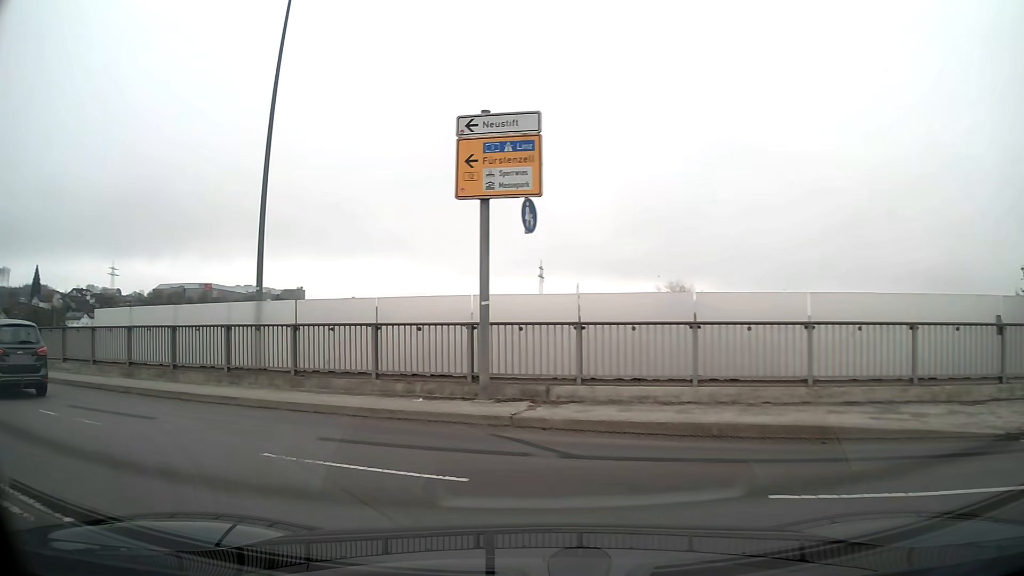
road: primary_link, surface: asphalt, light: Day
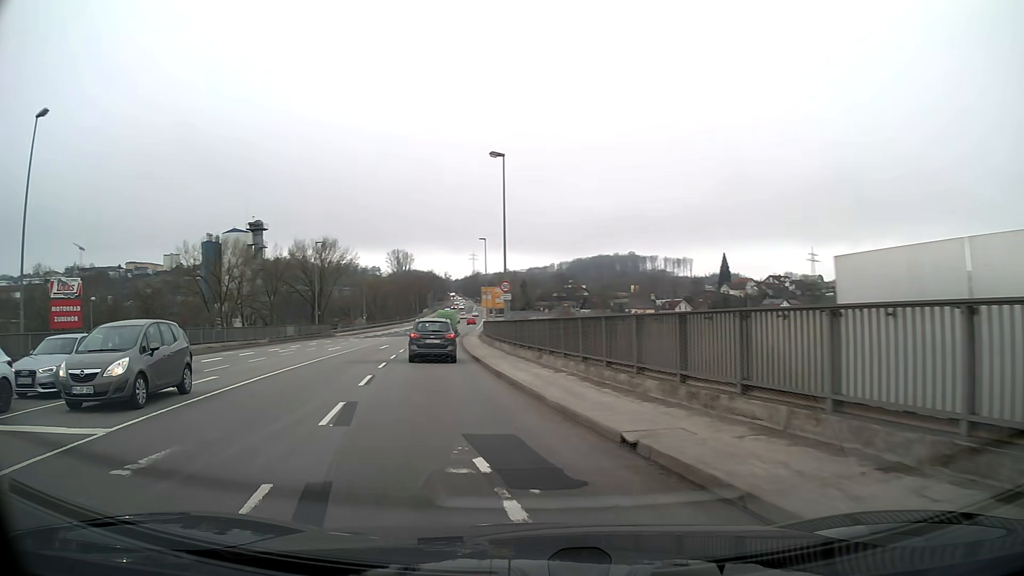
(-7.1, +11.1) m; -56°
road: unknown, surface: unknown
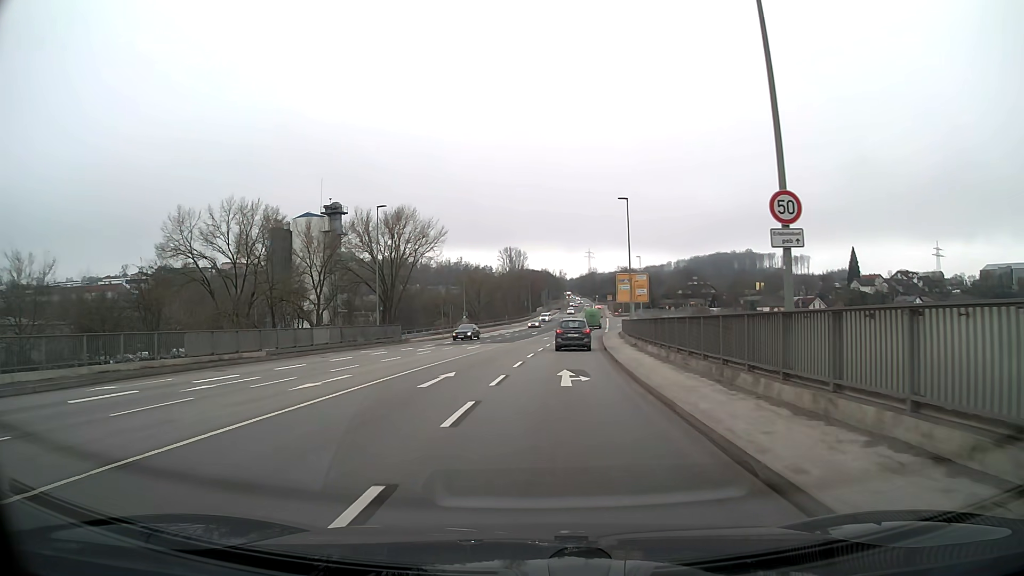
(-3.2, +24.3) m; -8°
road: primary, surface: asphalt
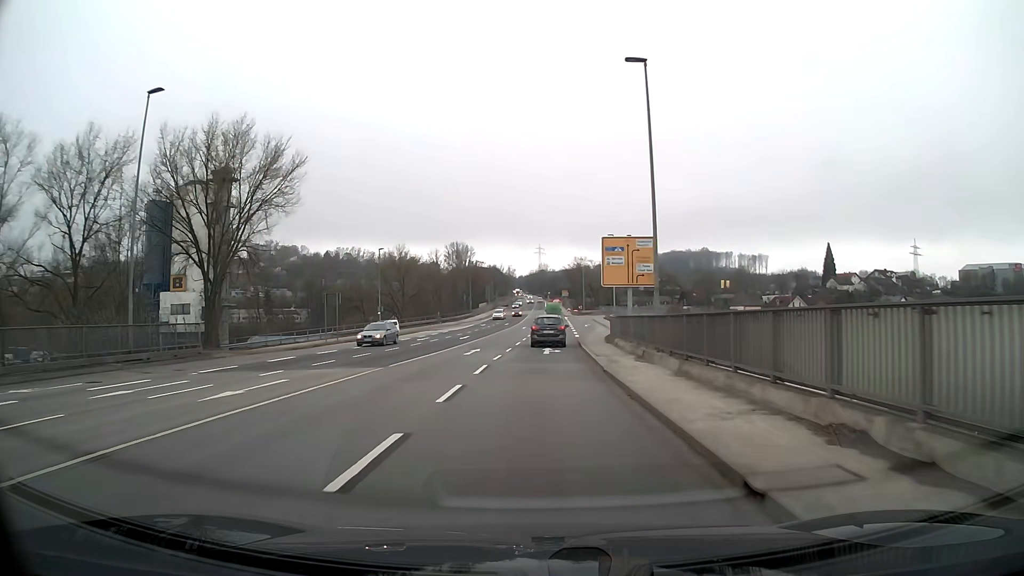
(+1.2, +27.8) m; +4°
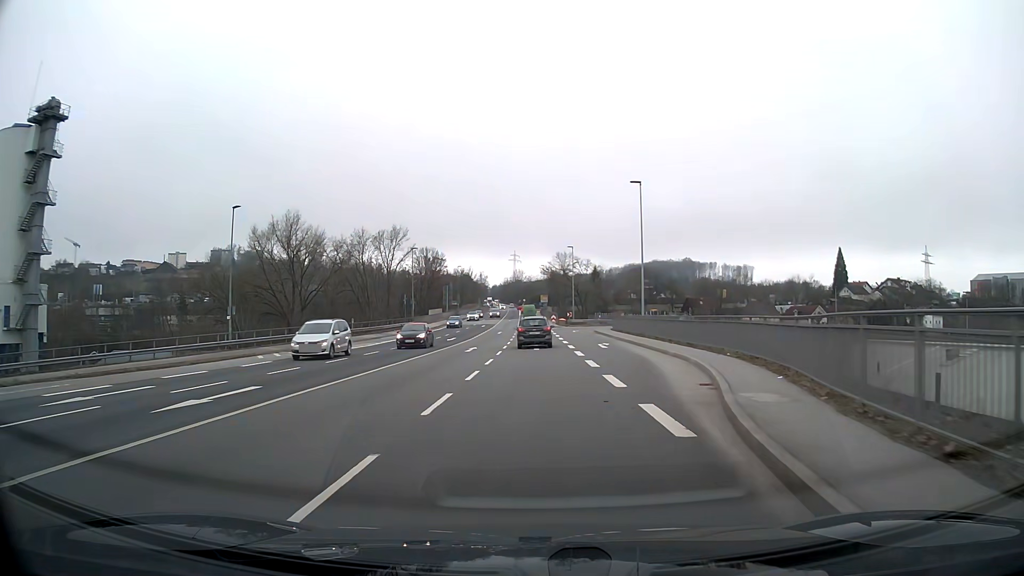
(+0.7, +37.2) m; +2°
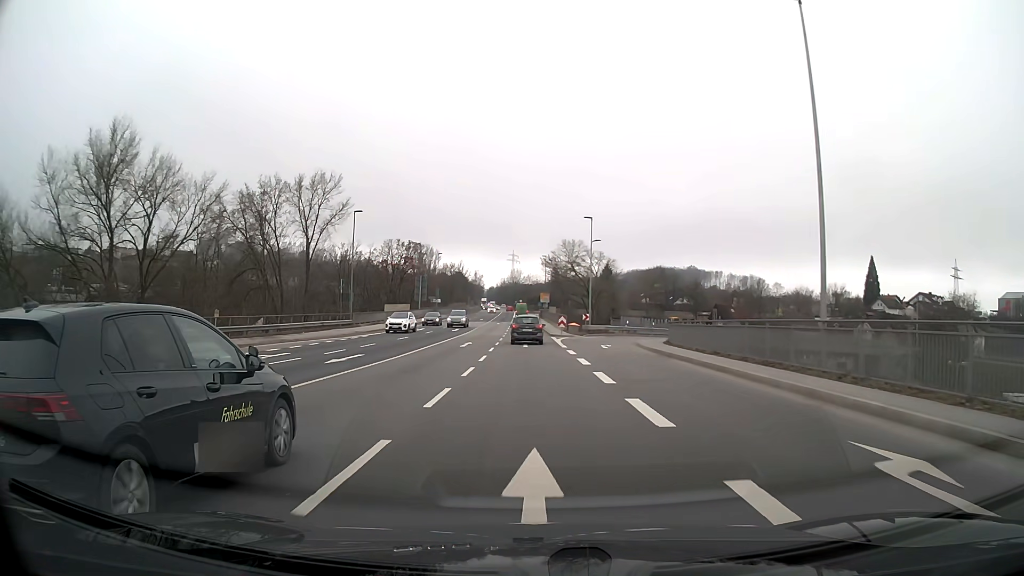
(0.0, +29.4) m; 0°
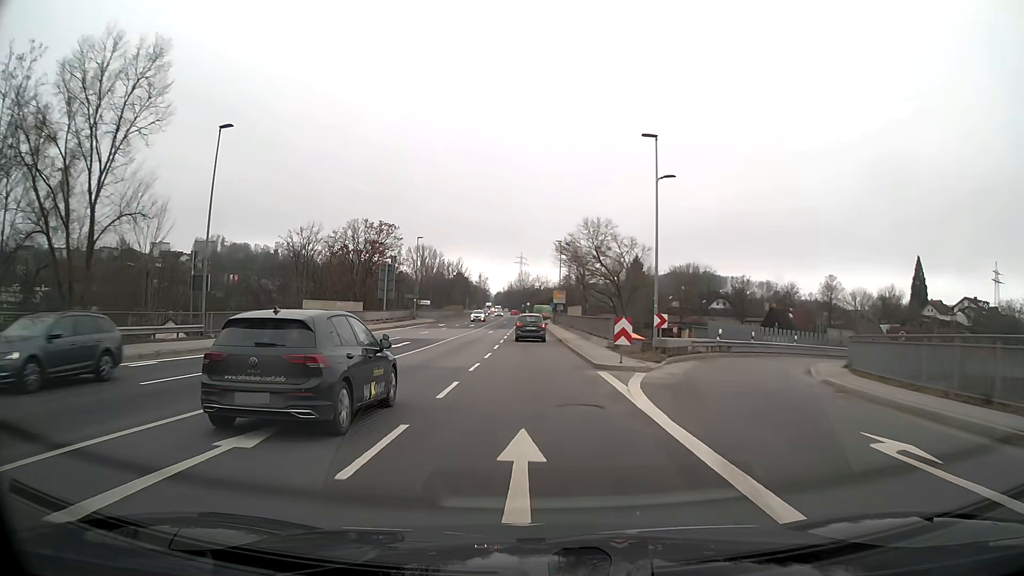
(-0.1, +29.1) m; -1°
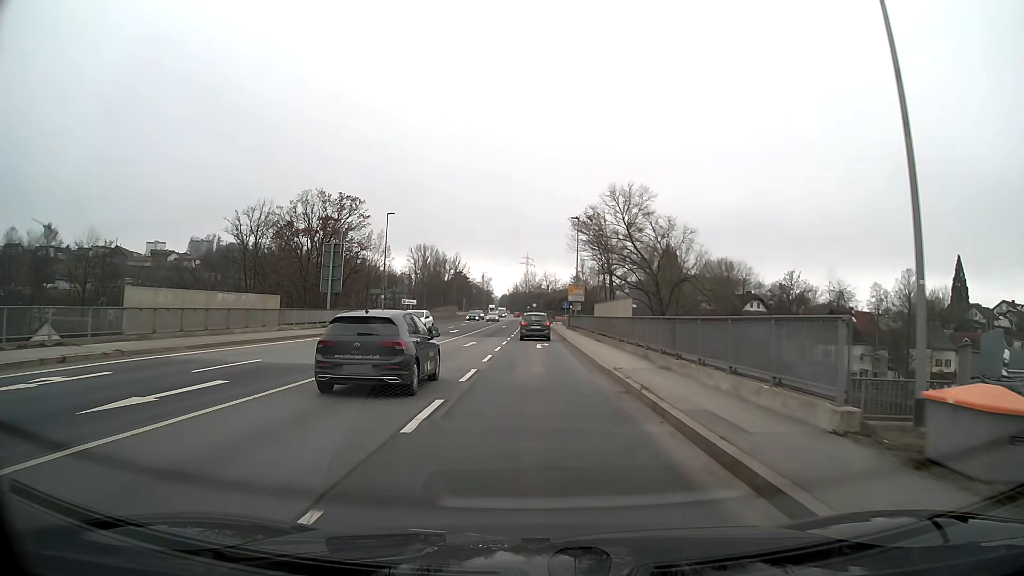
(-0.1, +22.1) m; -1°
(0, +10) (0, +20) (0, +30) (0, +40) (-1, +50) (-2, +60) (-2, +70) (-2, +80) (-3, +90) (-3, +100) m
